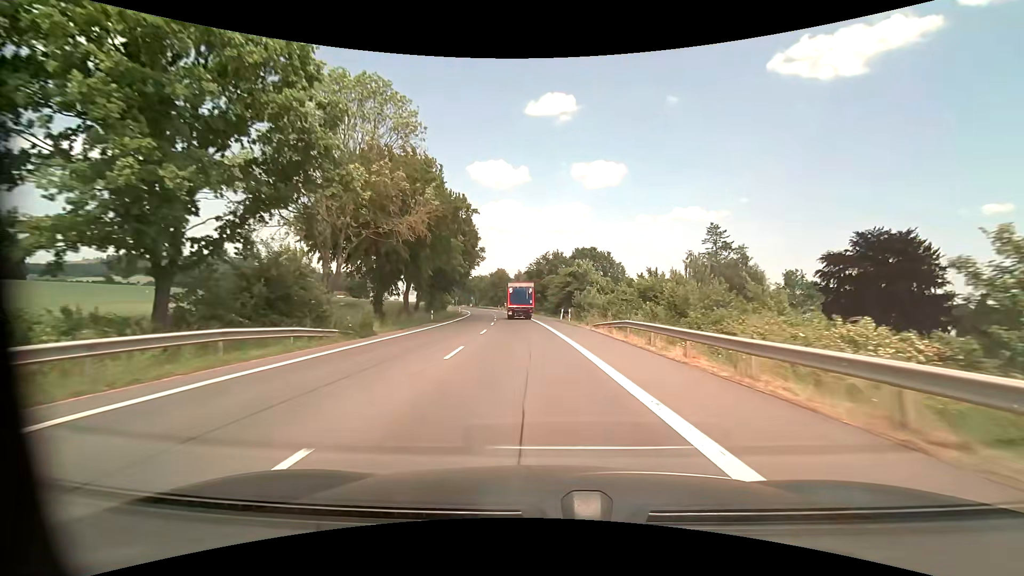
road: primary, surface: asphalt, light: Day
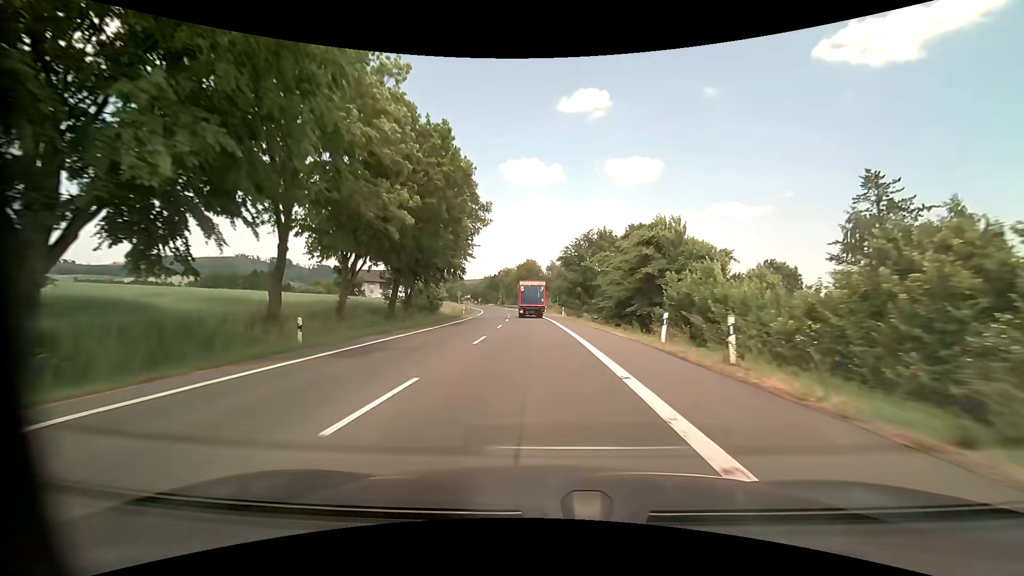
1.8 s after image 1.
(-1.2, +31.2) m; -4°
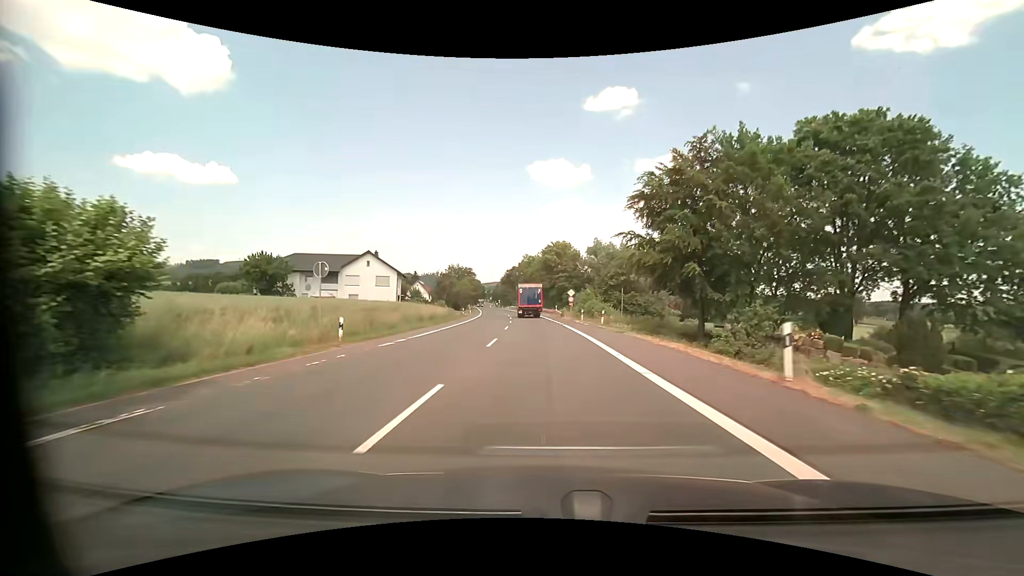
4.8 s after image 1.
(-1.6, +48.0) m; -3°
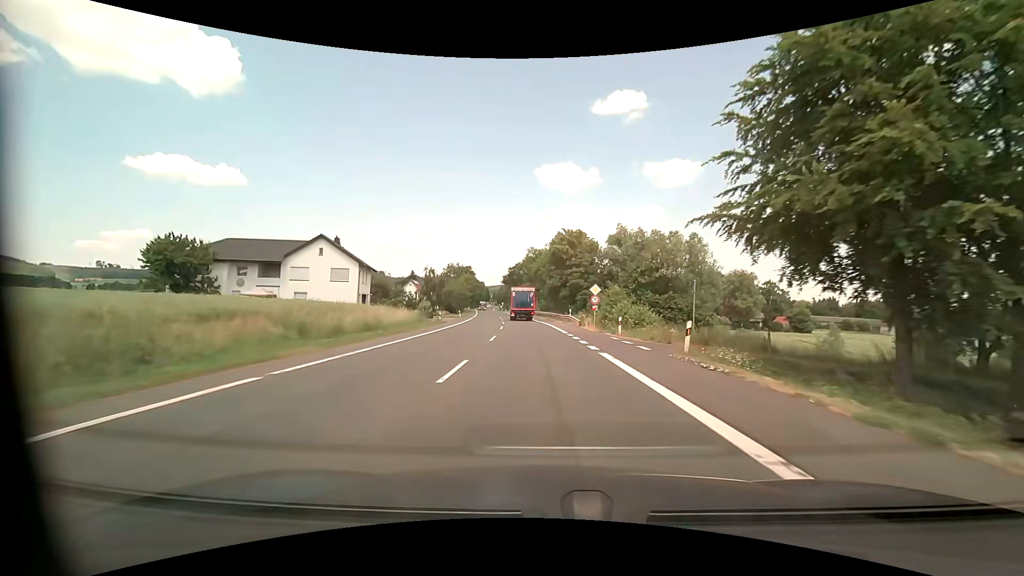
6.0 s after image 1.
(-0.2, +19.5) m; -1°
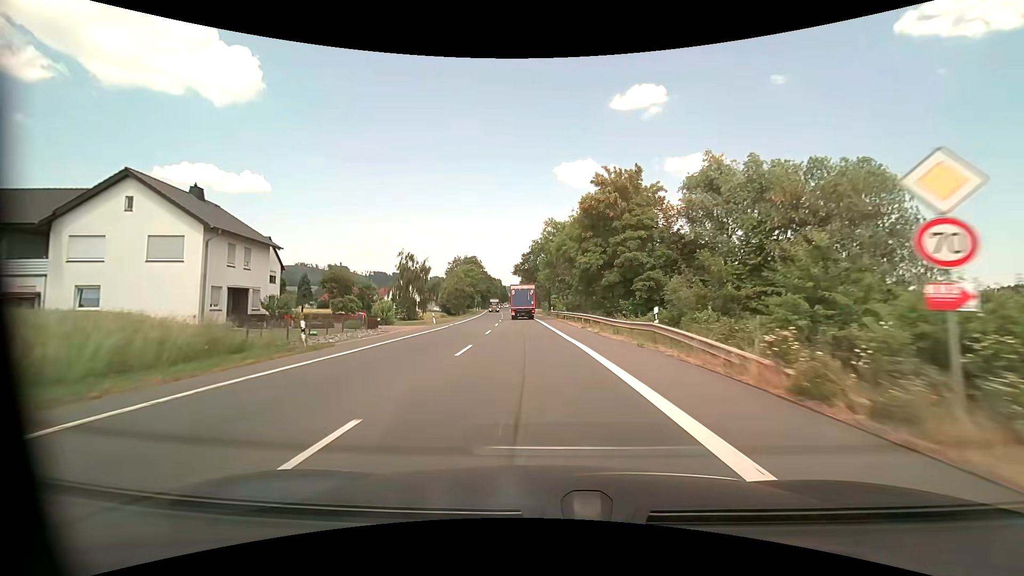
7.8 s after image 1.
(-0.4, +30.9) m; -2°
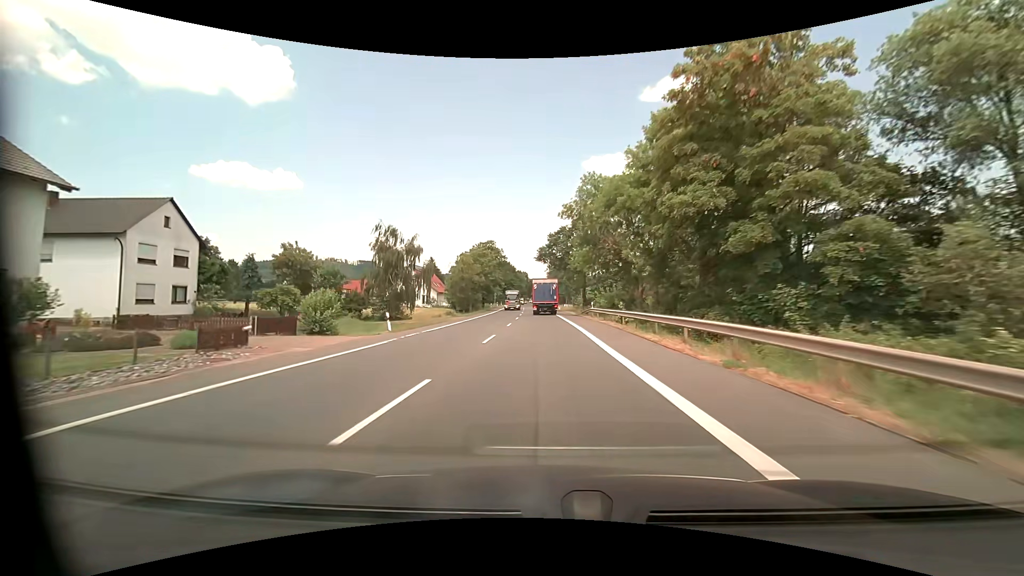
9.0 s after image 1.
(-0.7, +21.1) m; -3°
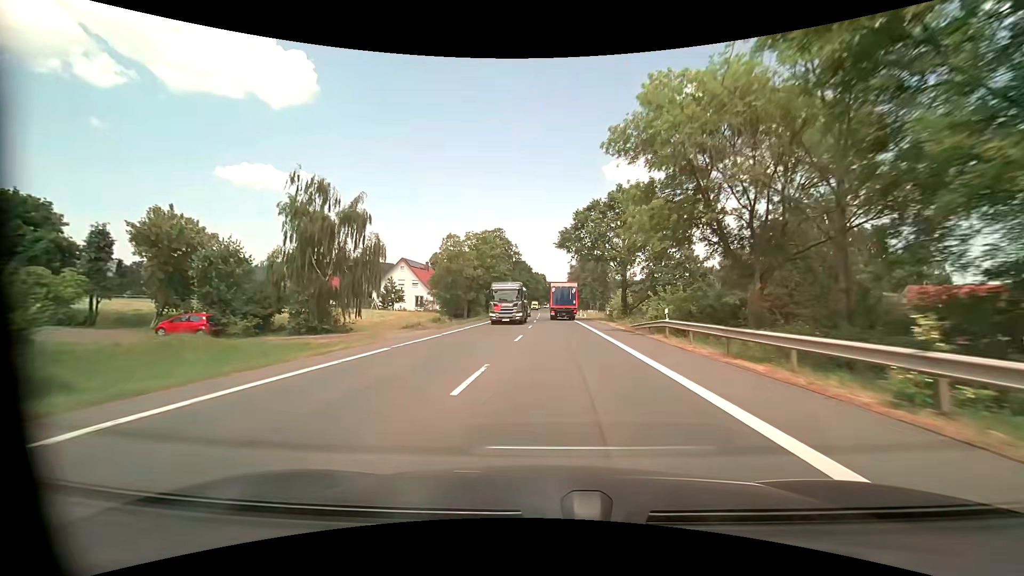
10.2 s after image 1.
(-0.5, +21.1) m; -2°
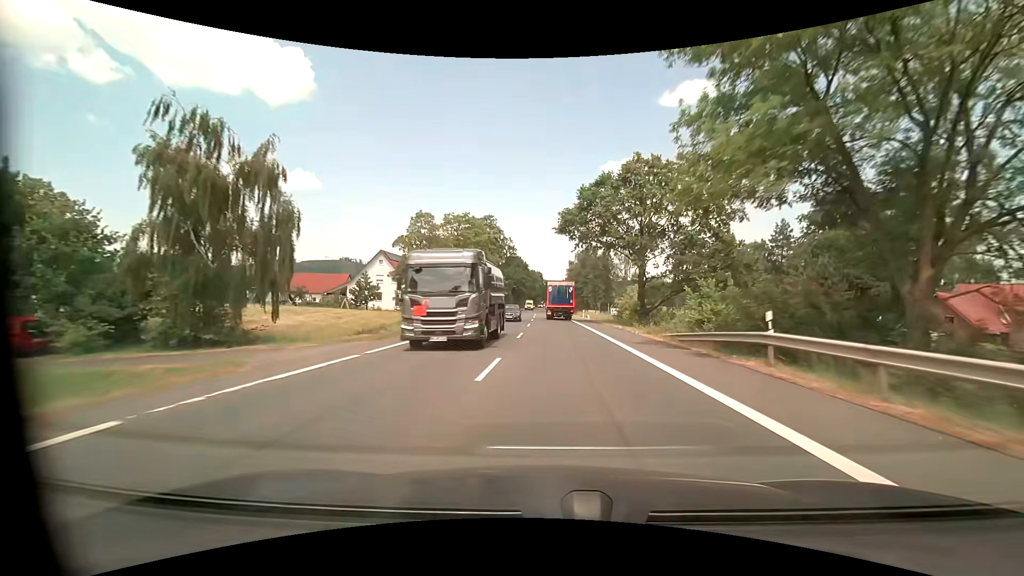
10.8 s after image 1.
(0.0, +10.5) m; 0°
(0, +10) (0, +20) (0, +30) (0, +40) (0, +50) (+1, +60) (+1, +70) (+1, +80) (+1, +90) (+1, +100) m
